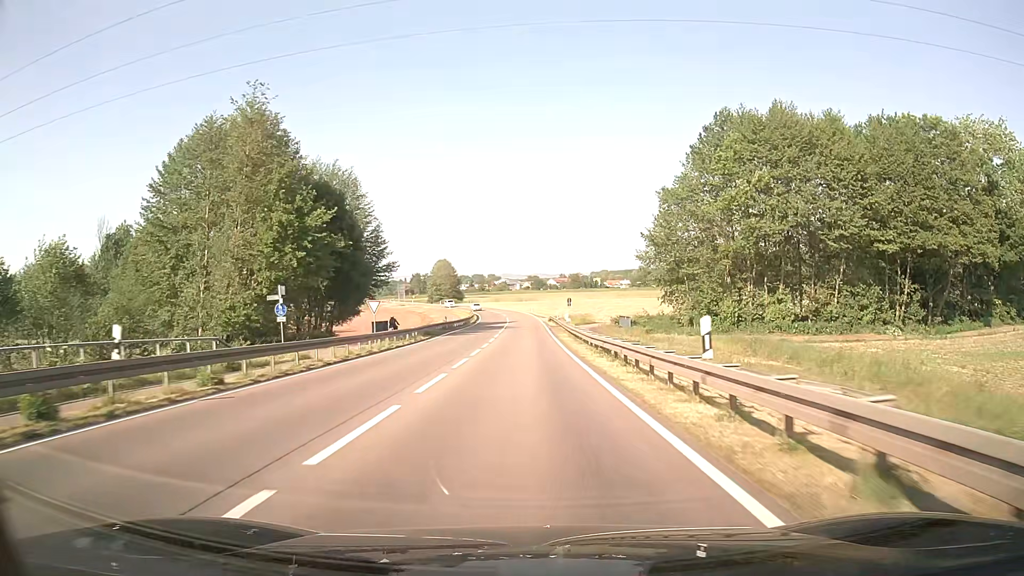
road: secondary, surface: asphalt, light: Day
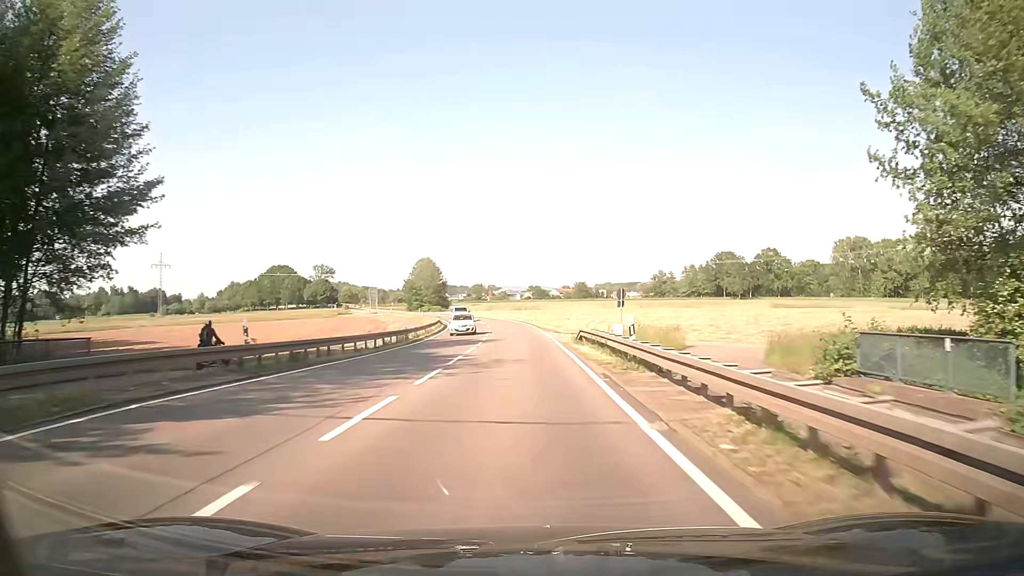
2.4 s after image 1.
(-0.1, +41.7) m; 0°
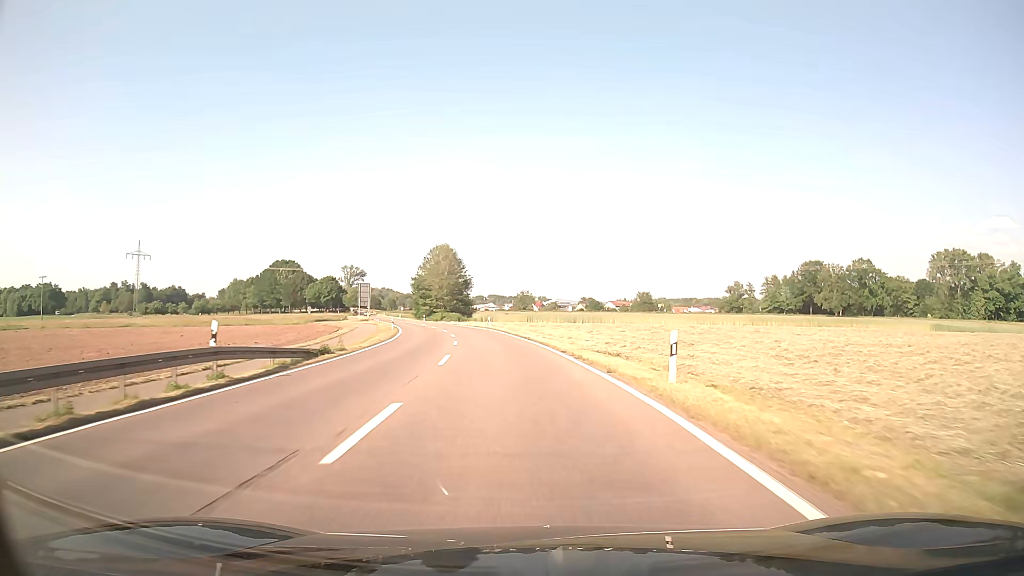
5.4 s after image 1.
(-1.5, +55.2) m; -4°
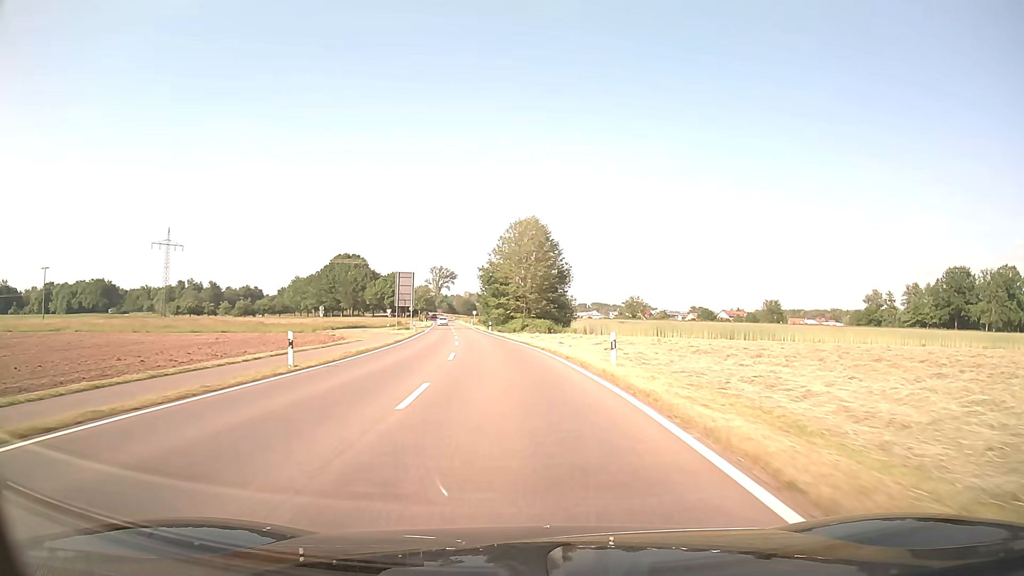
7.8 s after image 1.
(-3.0, +44.1) m; -9°
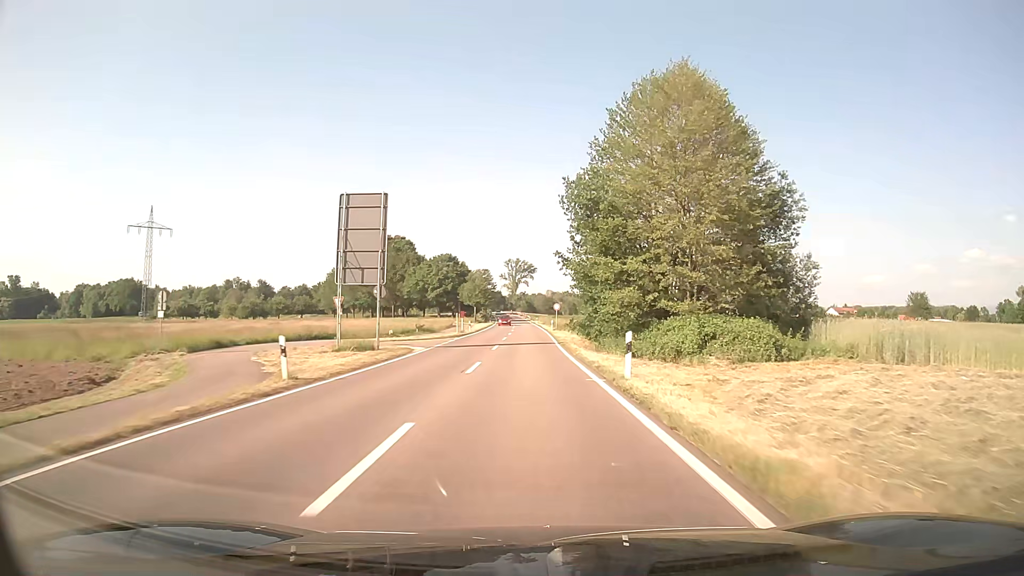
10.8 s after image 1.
(-4.2, +53.7) m; -7°
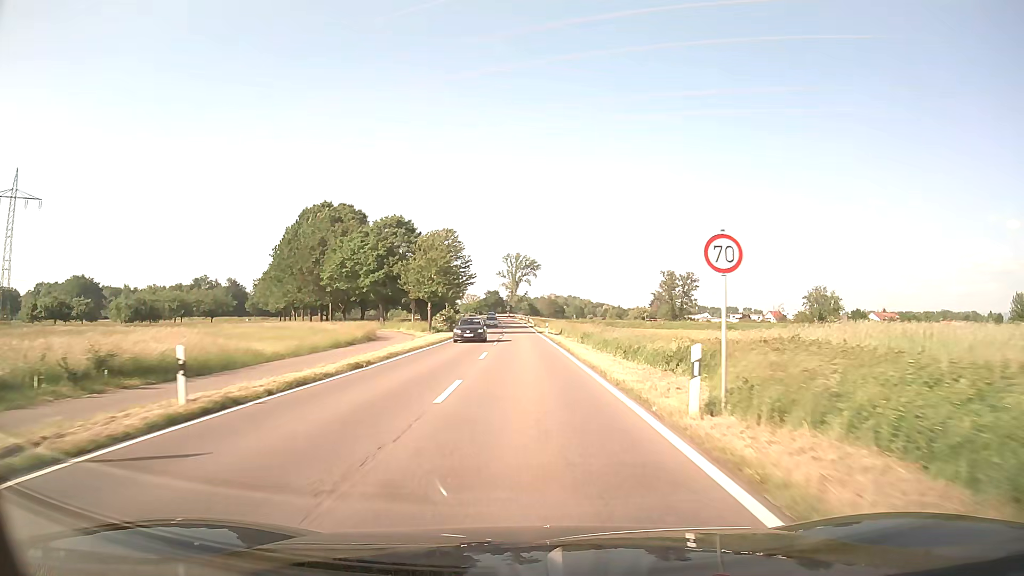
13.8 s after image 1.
(-0.2, +53.9) m; 0°
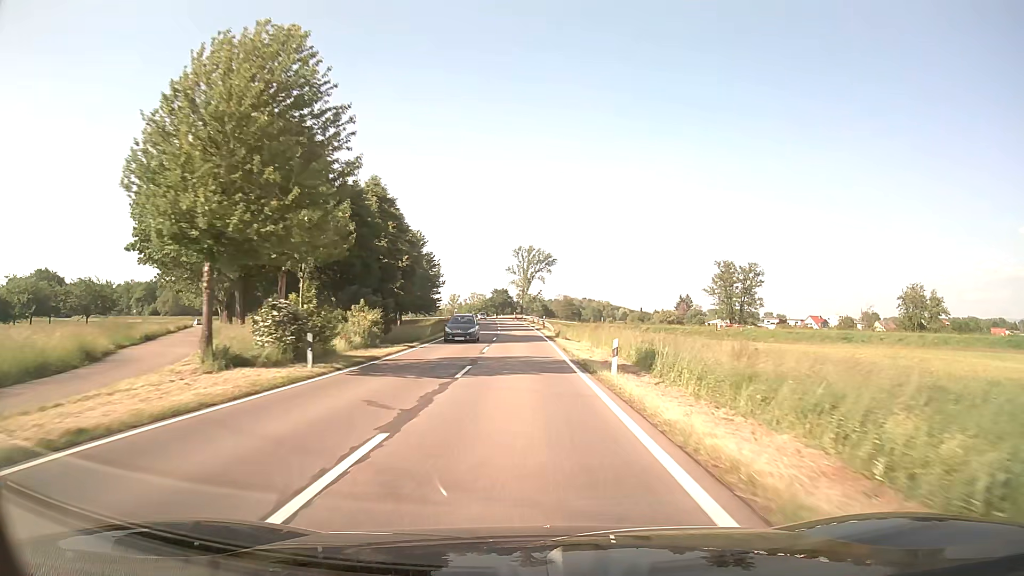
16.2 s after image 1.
(-0.3, +43.4) m; -1°
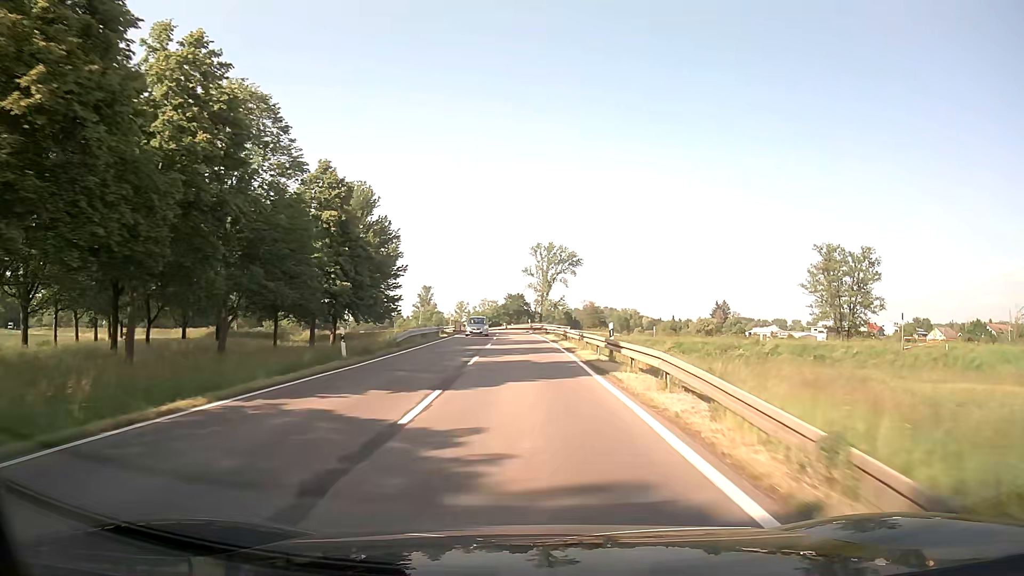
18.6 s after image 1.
(-0.6, +43.8) m; -2°
(0, +10) (0, +20) (0, +30) (0, +40) (-1, +50) (-1, +60) (-1, +70) (-2, +80) (-3, +90) (-4, +100) m
